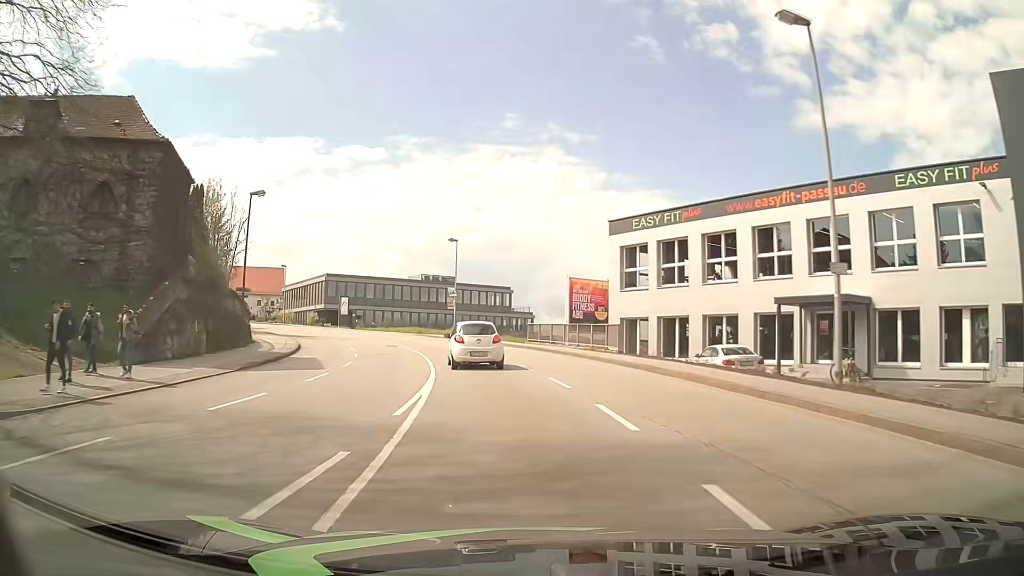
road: tertiary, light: Day
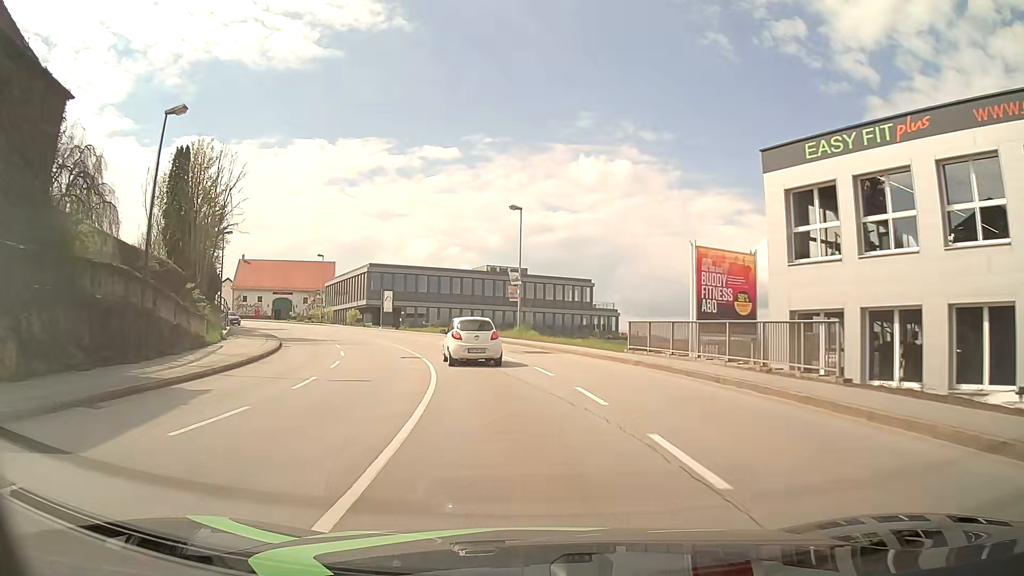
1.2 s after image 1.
(-0.8, +15.2) m; -7°
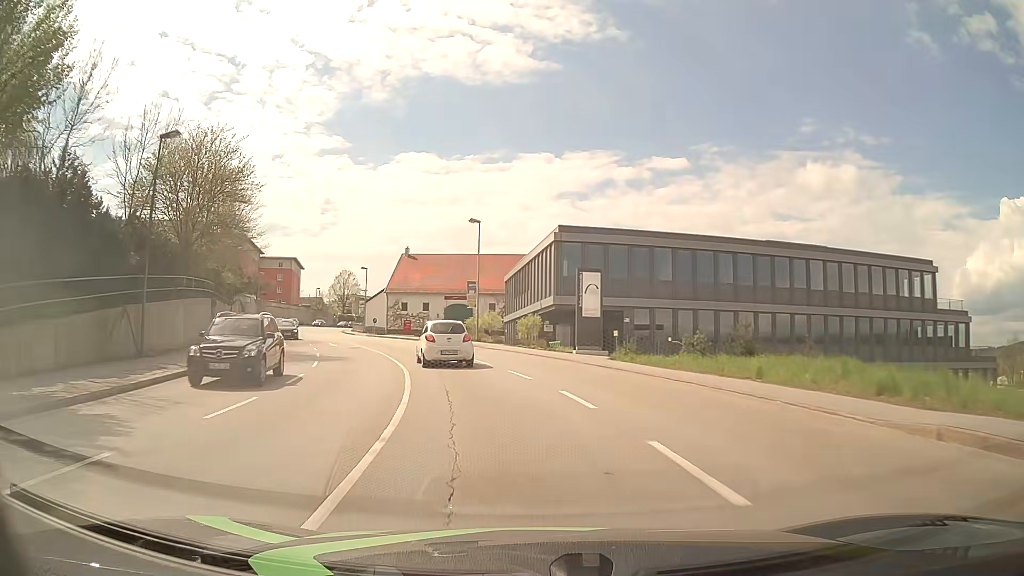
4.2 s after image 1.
(-5.3, +35.4) m; -19°
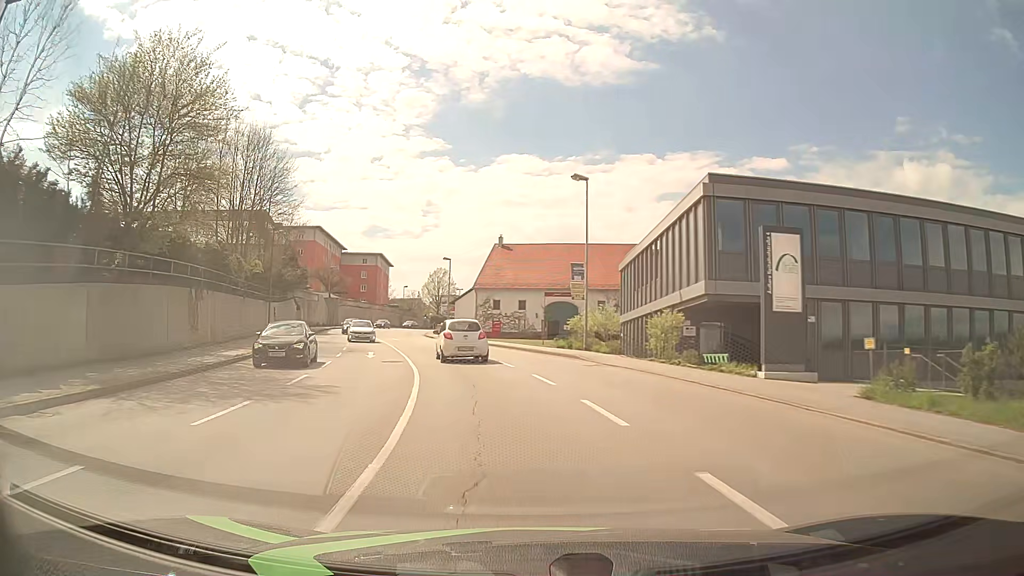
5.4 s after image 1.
(-1.1, +13.6) m; -9°
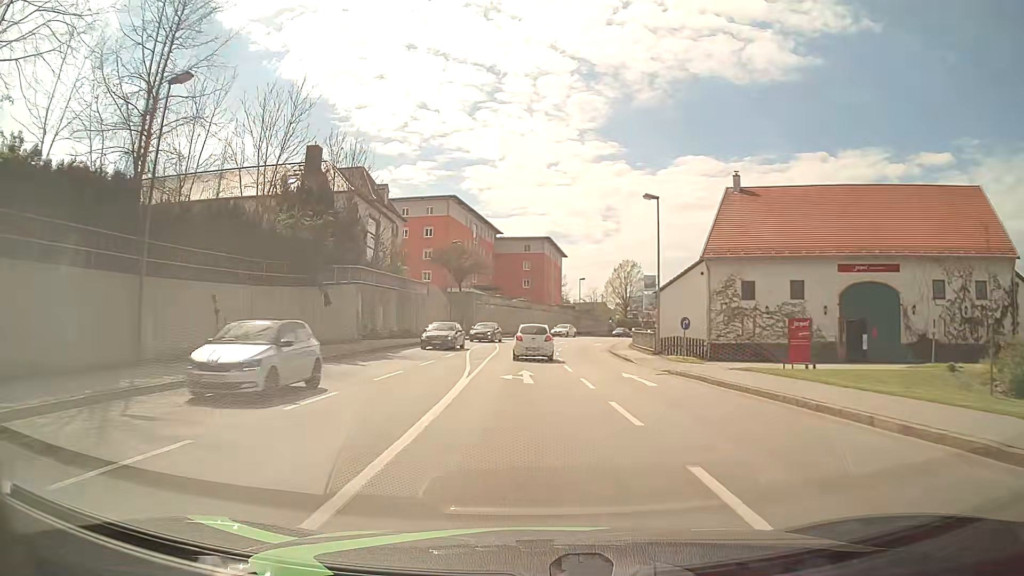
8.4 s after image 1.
(-5.3, +34.8) m; -16°
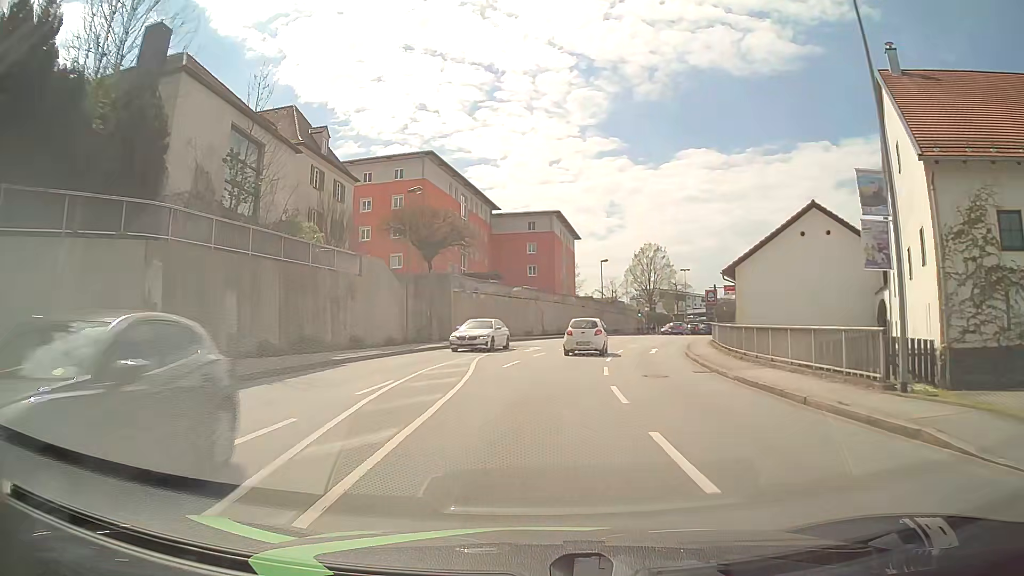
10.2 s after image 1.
(-0.3, +22.2) m; -1°
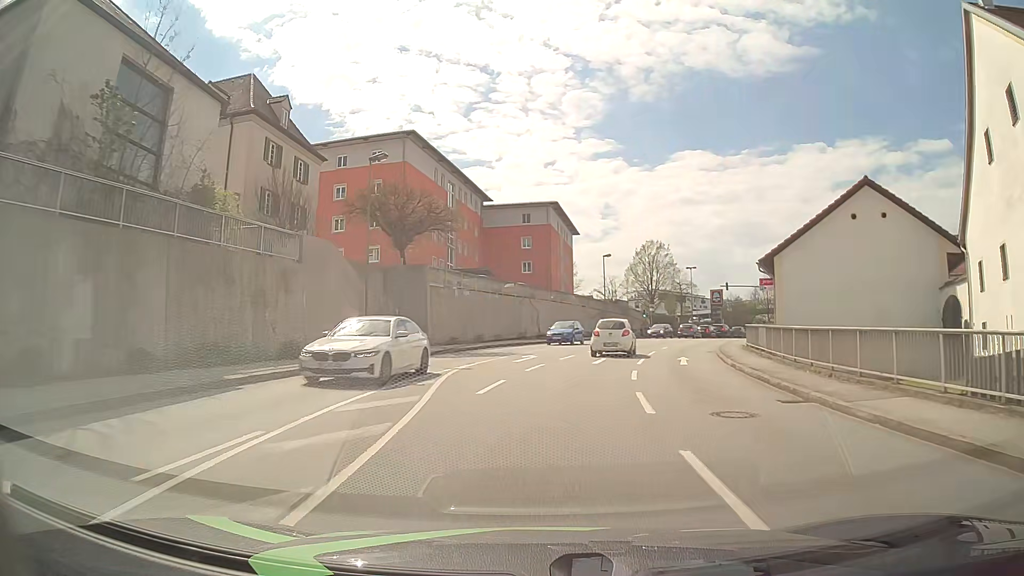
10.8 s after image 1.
(0.0, +7.3) m; 0°
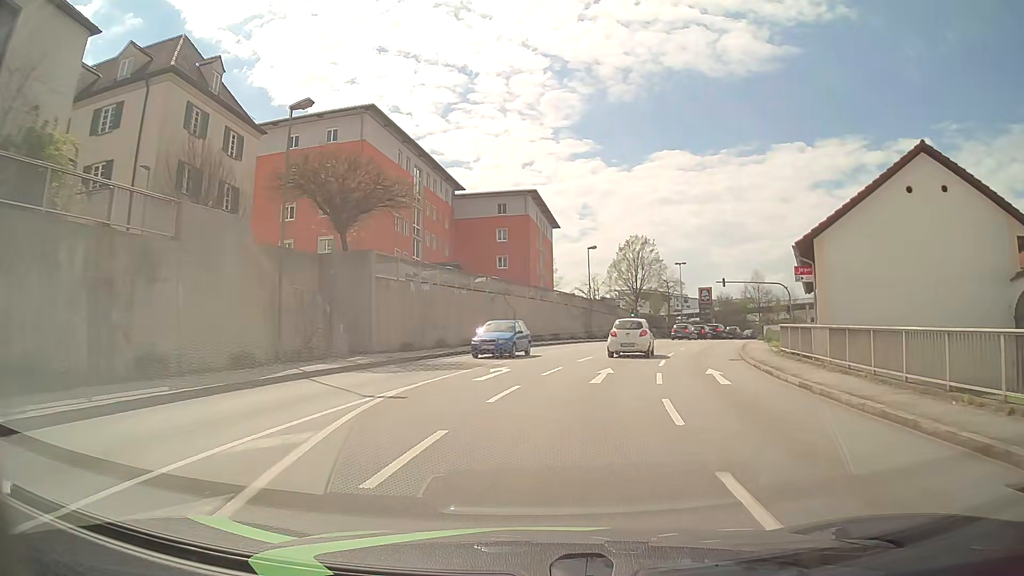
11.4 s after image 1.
(+0.1, +7.2) m; +2°
(0, +10) (+2, +20) (+4, +30) (+7, +39) (+11, +48) (+15, +58) (+20, +66) (+25, +75) (+30, +83) (+36, +91) m
